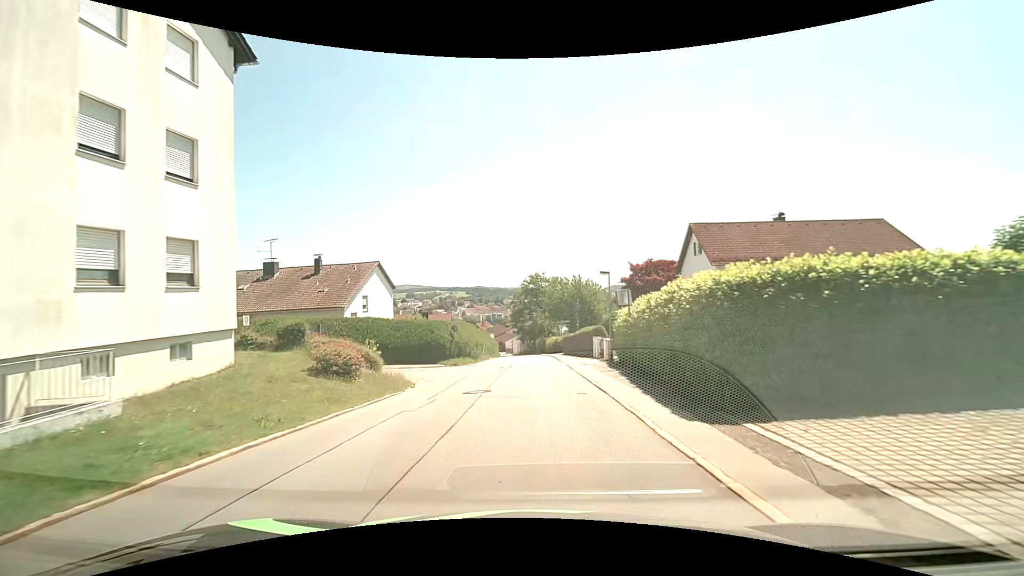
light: Day
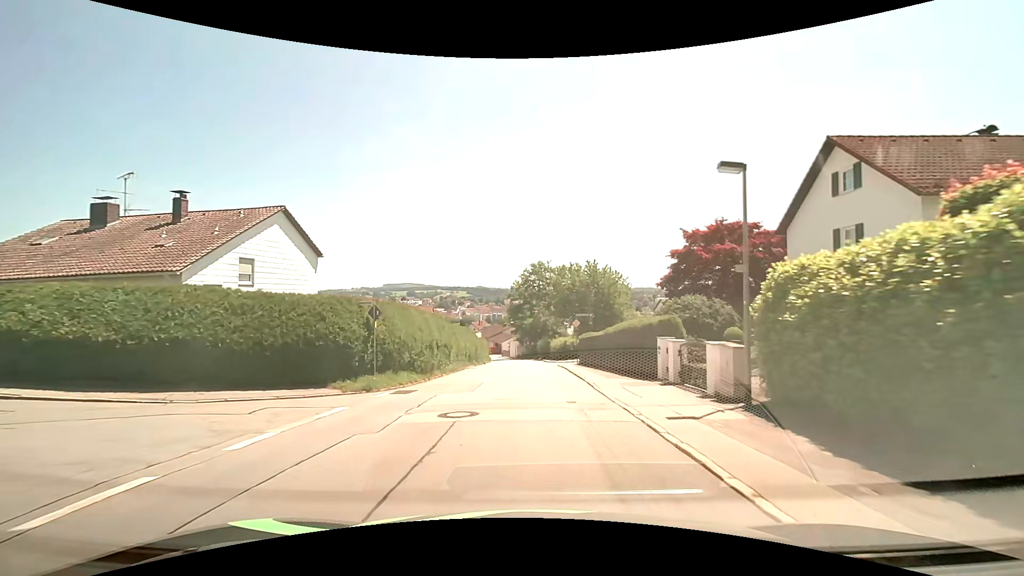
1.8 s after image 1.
(-0.1, +17.3) m; -1°
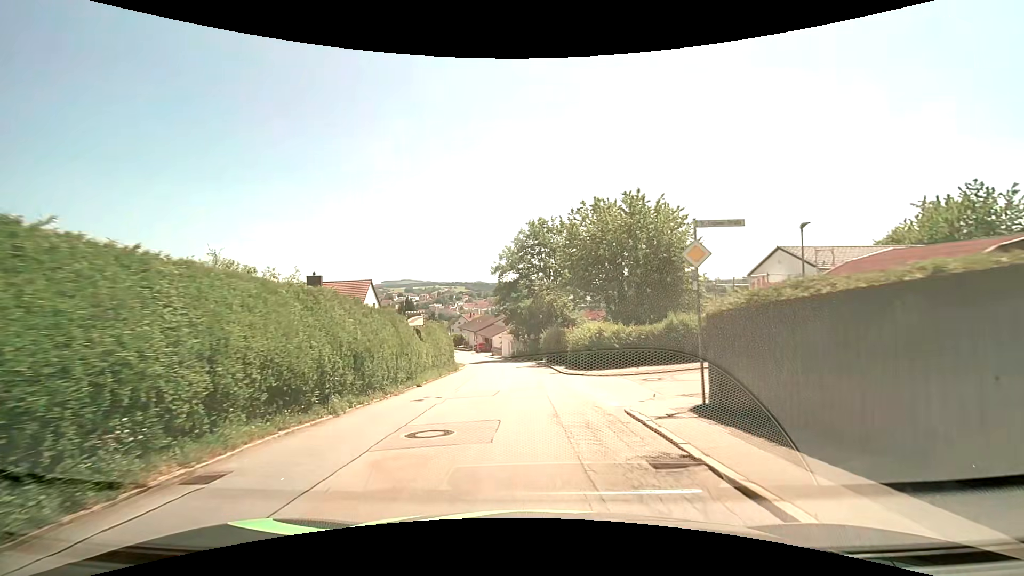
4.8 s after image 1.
(+0.2, +26.7) m; +1°
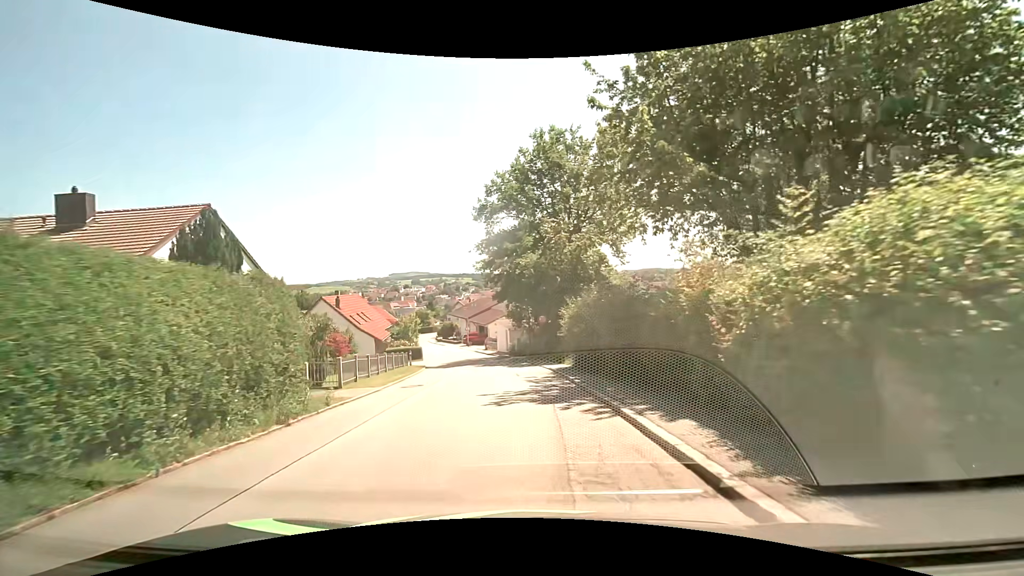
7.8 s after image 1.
(-0.3, +22.9) m; -1°
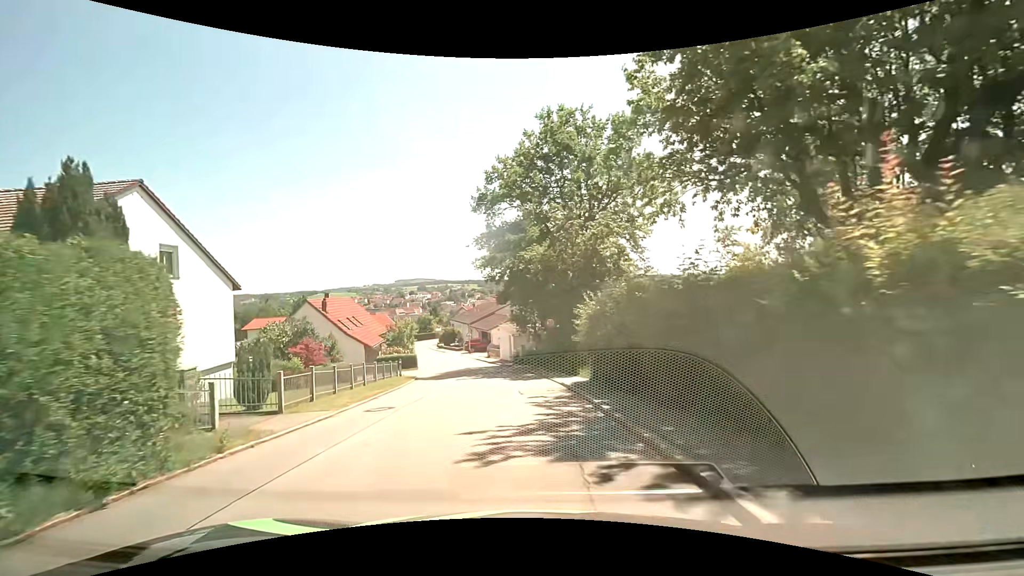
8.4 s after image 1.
(-0.1, +4.3) m; -2°
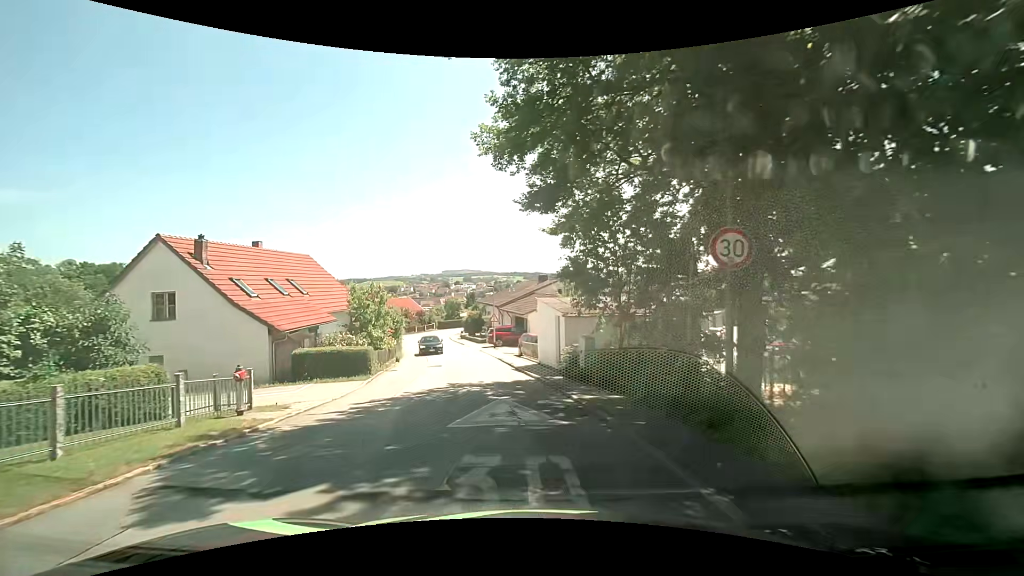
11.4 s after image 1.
(-0.7, +20.9) m; -4°
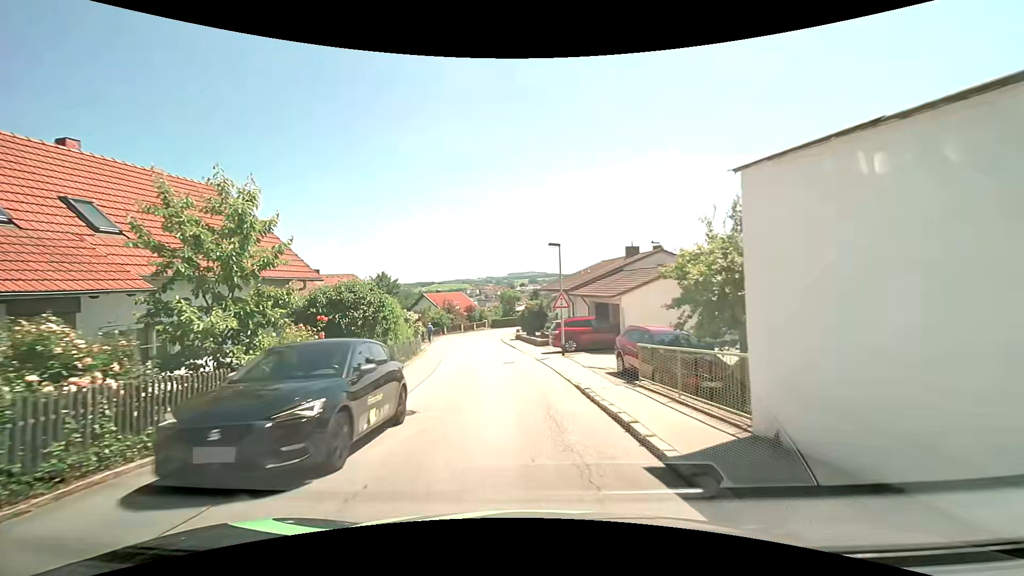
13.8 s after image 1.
(-1.3, +17.6) m; -7°
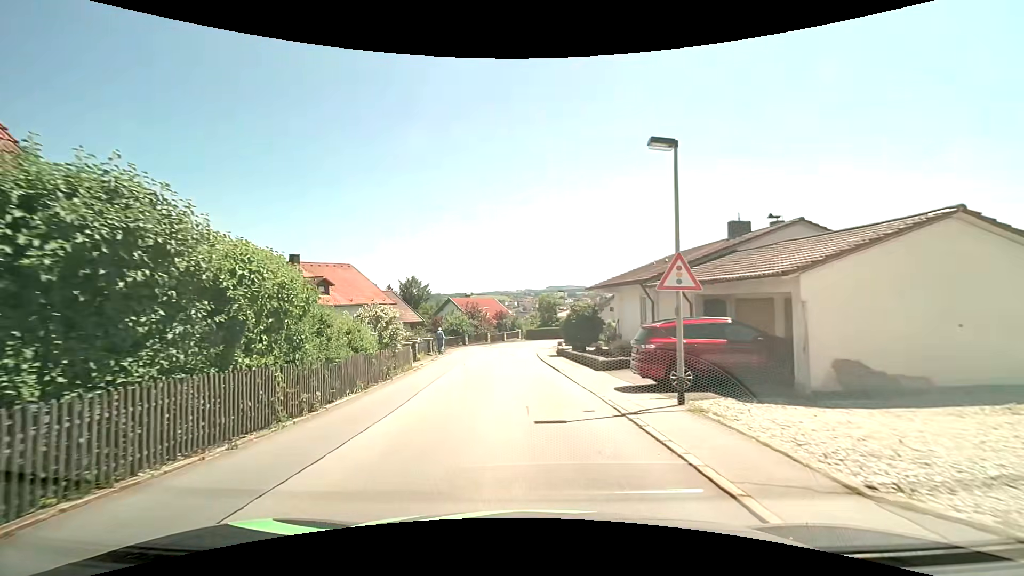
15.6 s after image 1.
(-0.6, +12.7) m; -5°
(0, +10) (-1, +20) (-1, +30) (-1, +40) (+1, +50) (+5, +59) (+11, +67) (+18, +74) (+25, +82) (+31, +90) m
